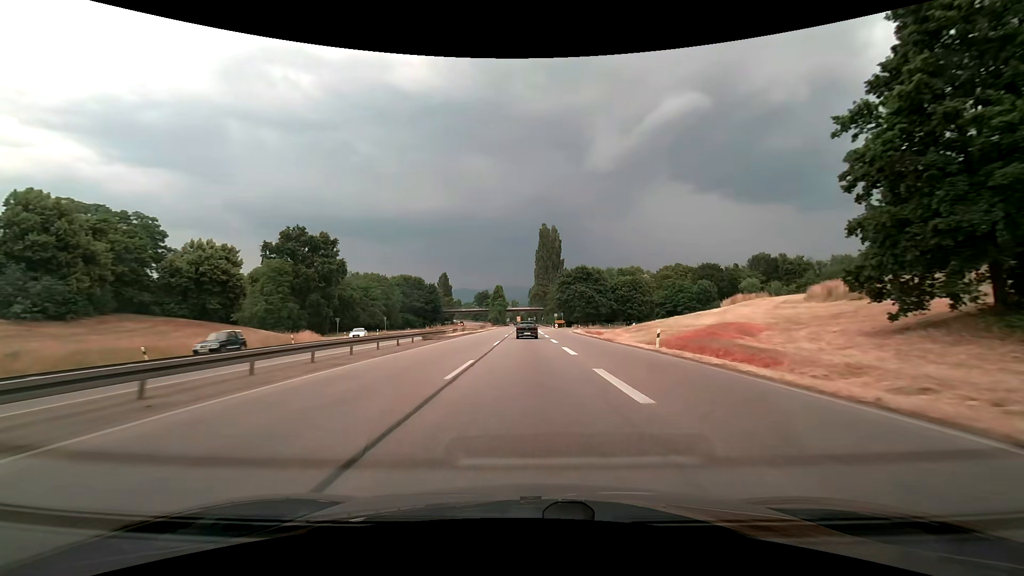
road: trunk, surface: asphalt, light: Day
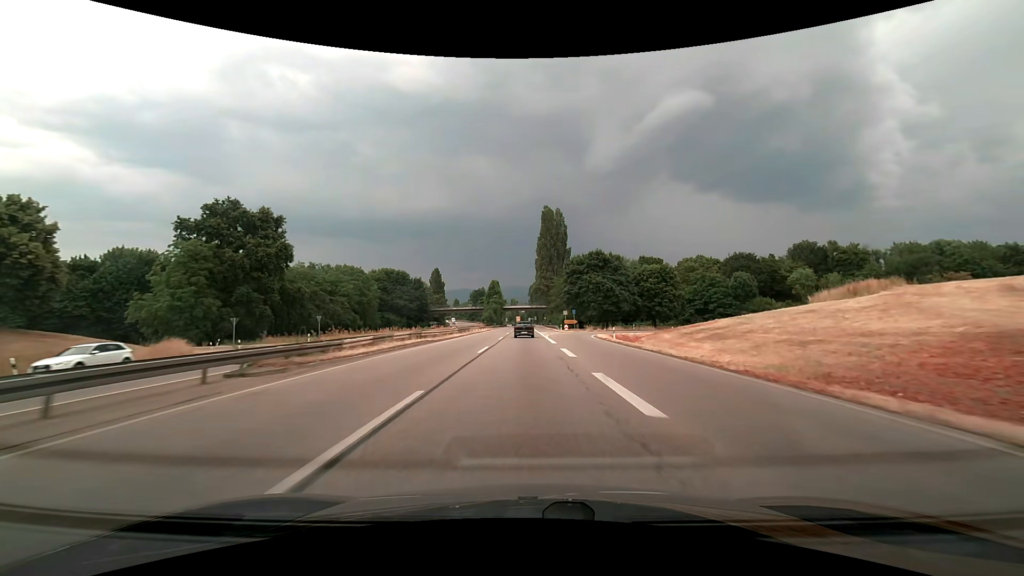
(0.0, +26.0) m; 0°
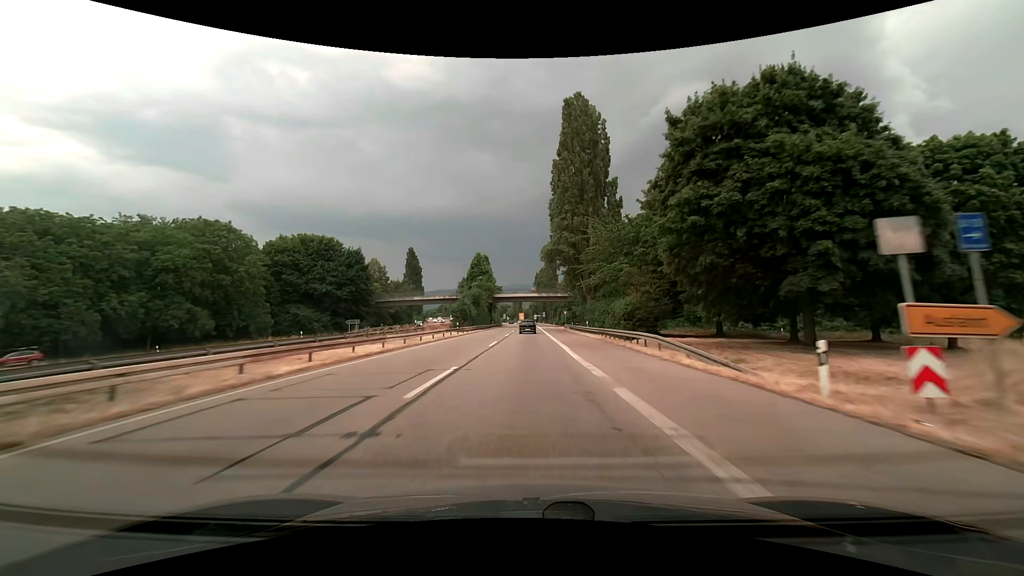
(-0.4, +67.4) m; 0°
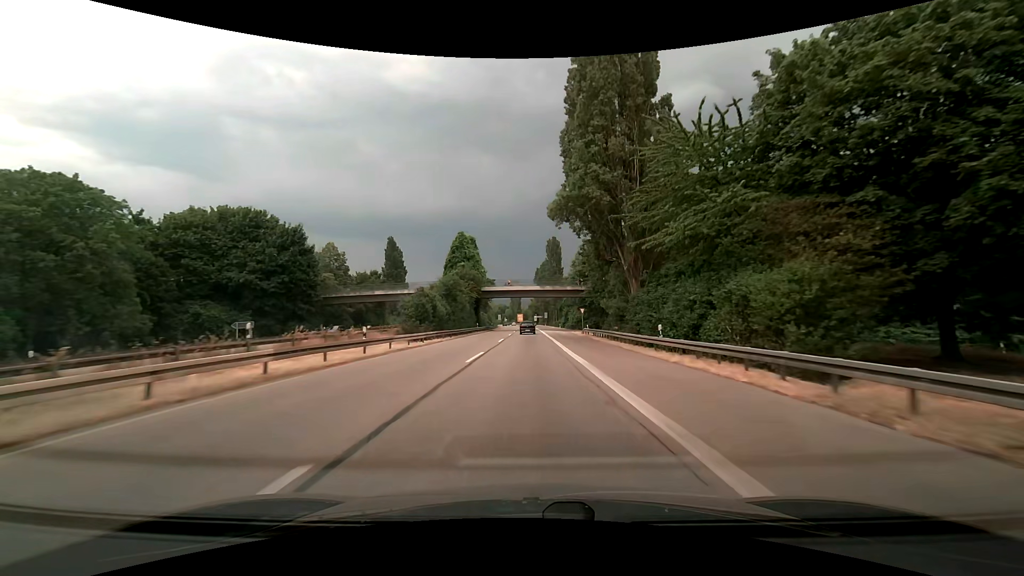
(-0.1, +28.0) m; 0°
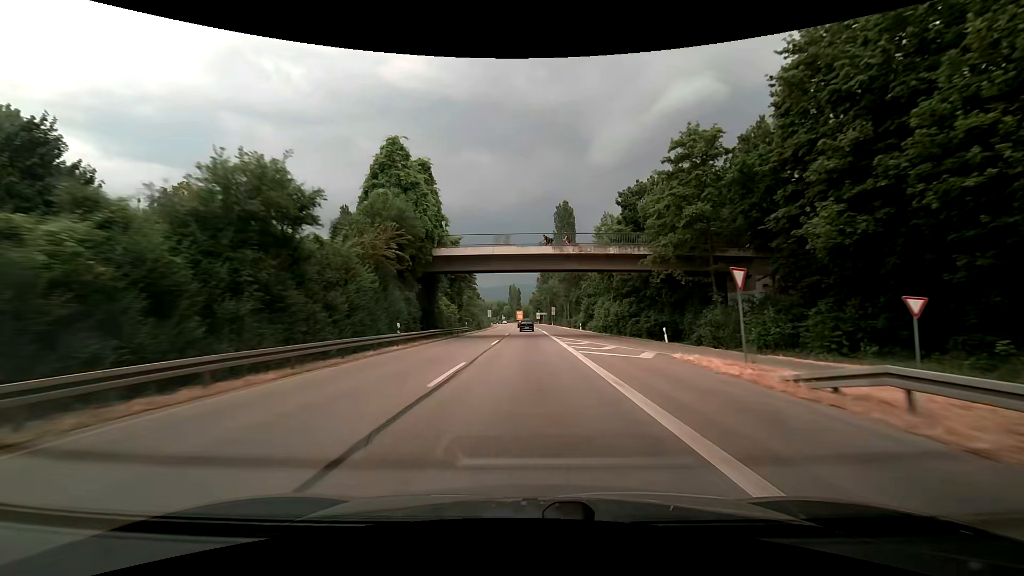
(0.0, +42.7) m; 0°
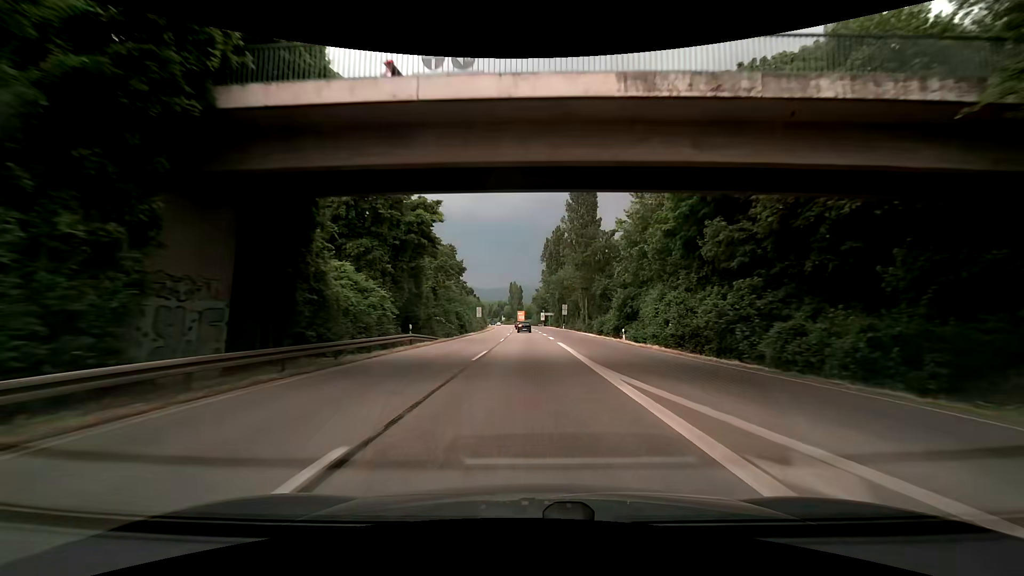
(-0.1, +28.9) m; 0°
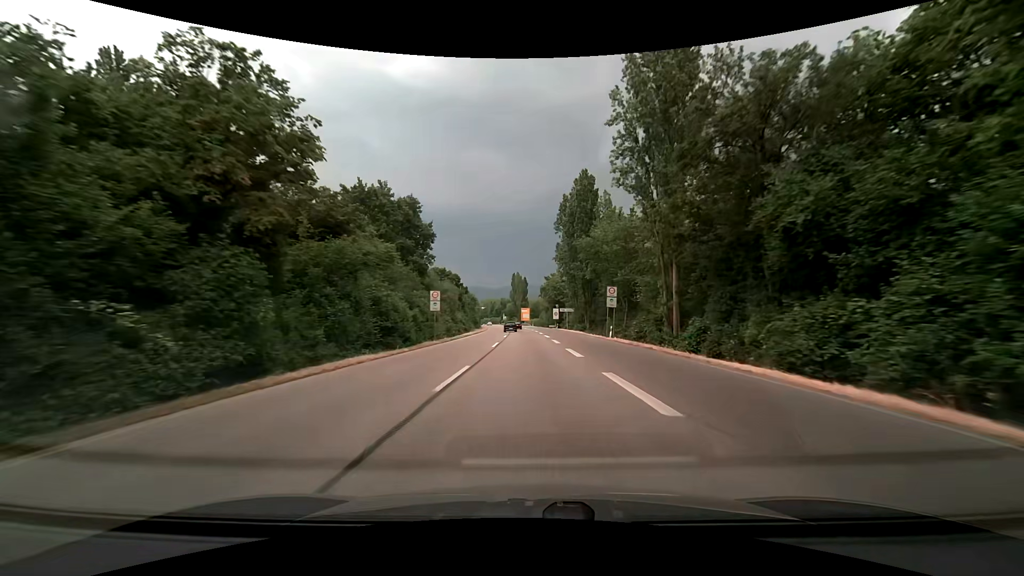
(0.0, +43.9) m; -1°
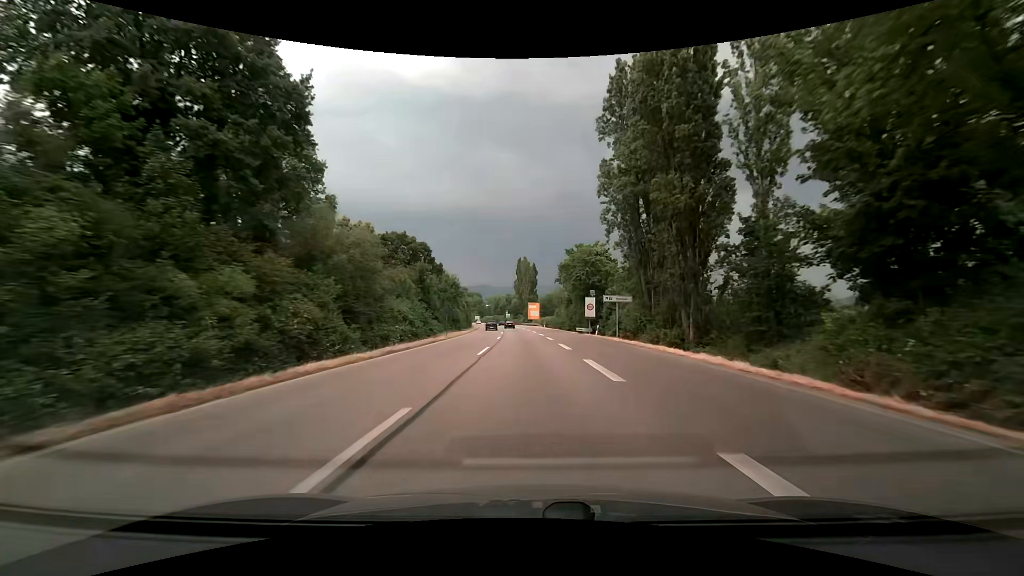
(-0.1, +44.0) m; -1°
(0, +10) (0, +20) (0, +30) (0, +40) (-1, +50) (-1, +60) (-2, +70) (-2, +80) (-3, +90) (-3, +100) m
